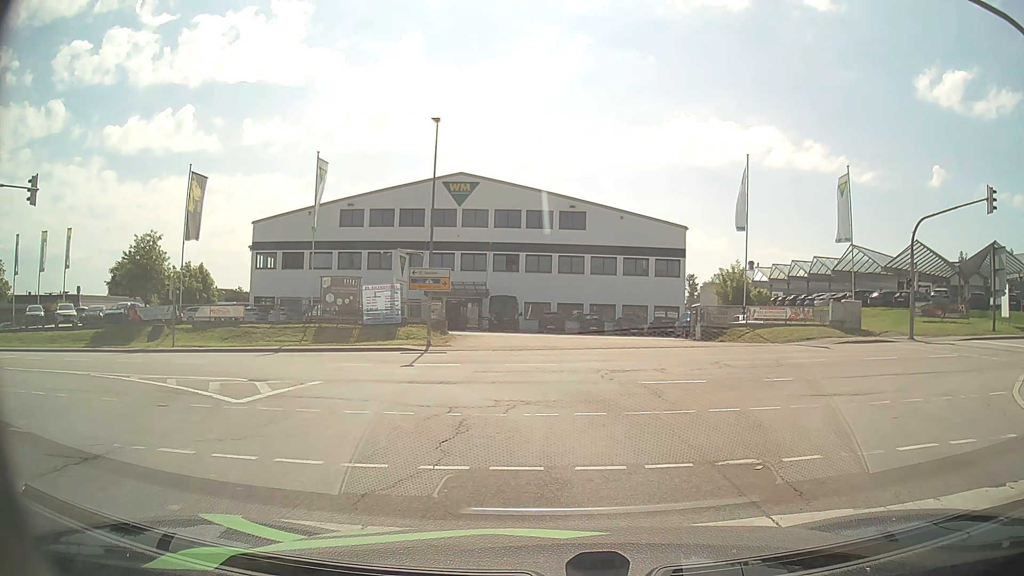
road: secondary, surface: asphalt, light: Day
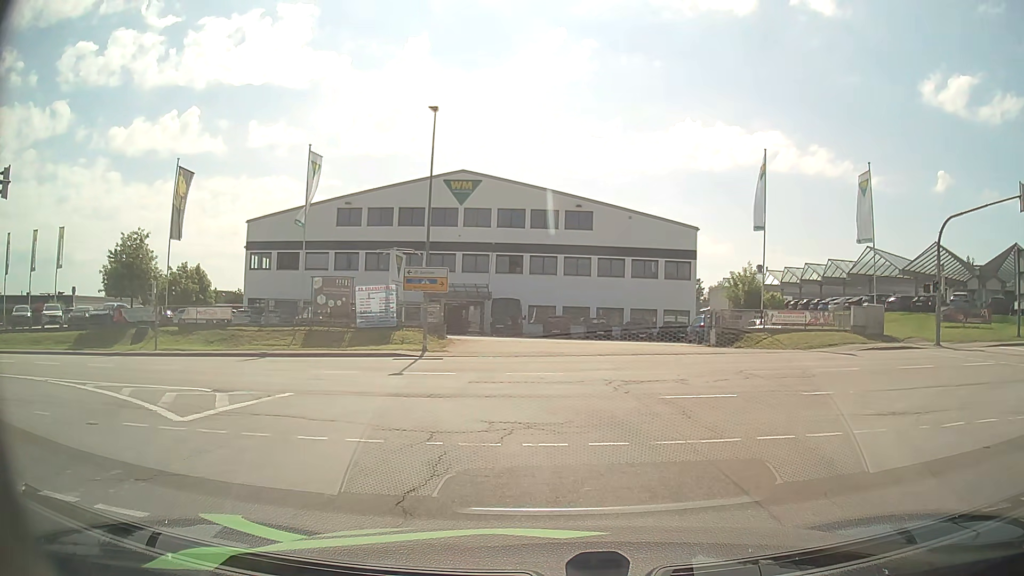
(0.0, +2.4) m; -1°
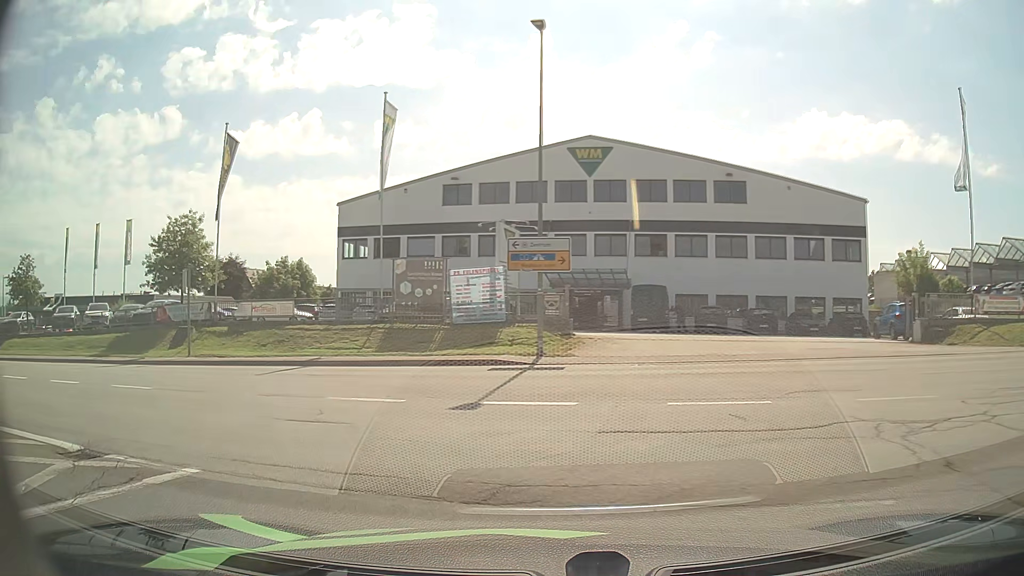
(-0.4, +8.6) m; -11°
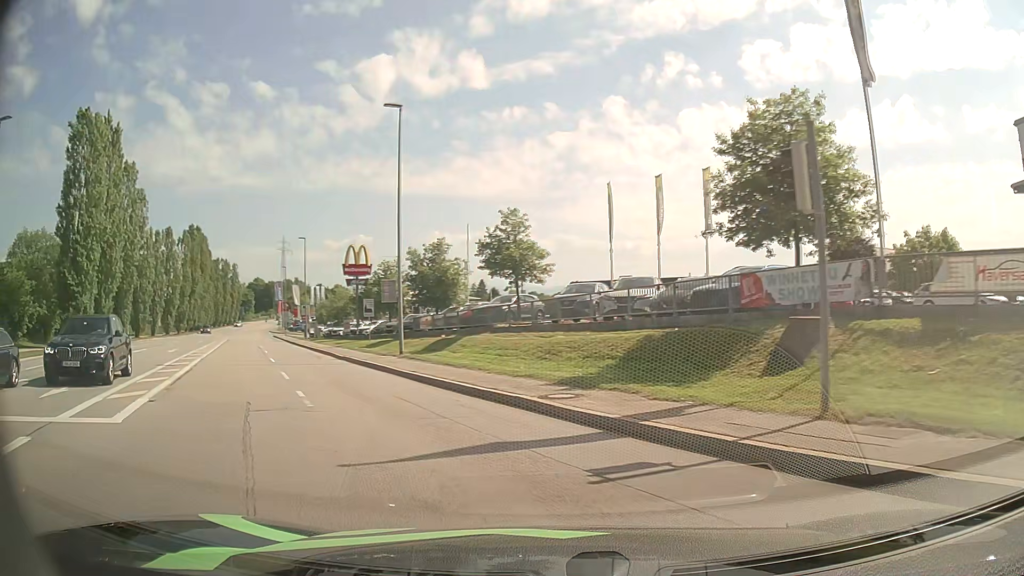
(-8.1, +16.6) m; -52°
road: tertiary
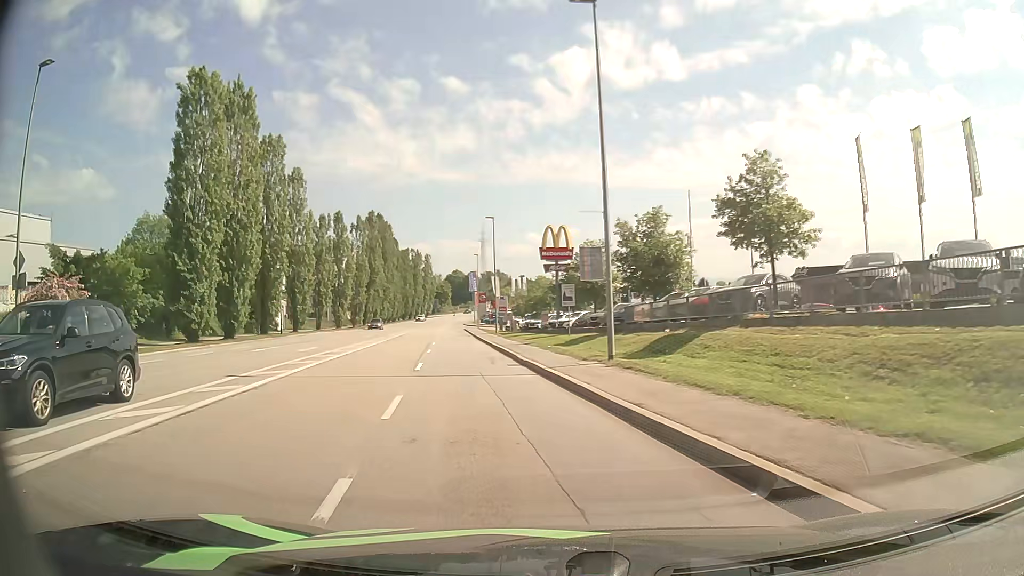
(-1.6, +9.2) m; -18°
(-1, +10) (-2, +20) (-3, +30) (-5, +40) (-6, +50) (-8, +59) (-9, +69) (-11, +79) (-13, +89) (-14, +99) m
